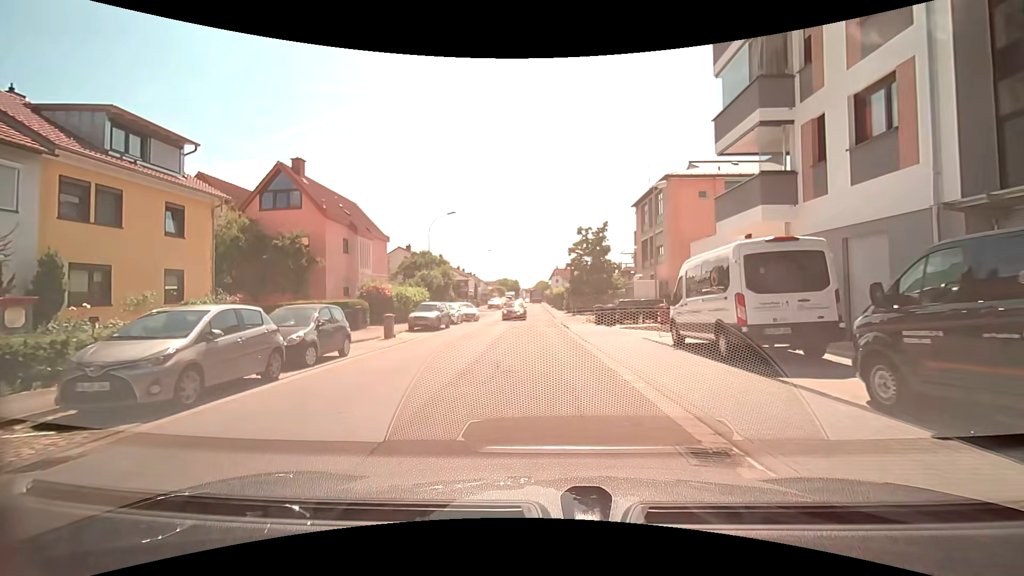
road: residential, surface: asphalt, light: Day
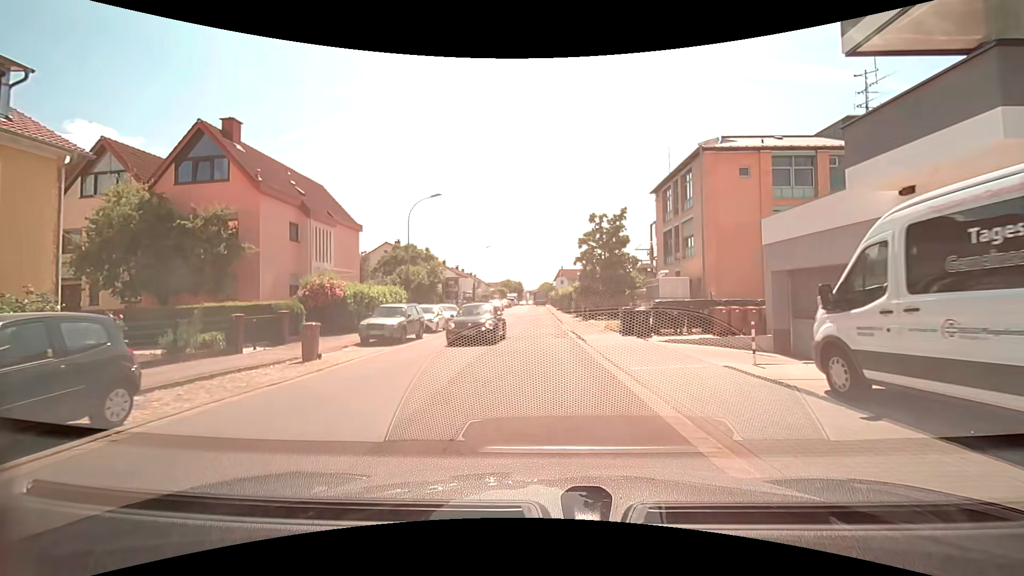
(0.0, +7.9) m; -1°
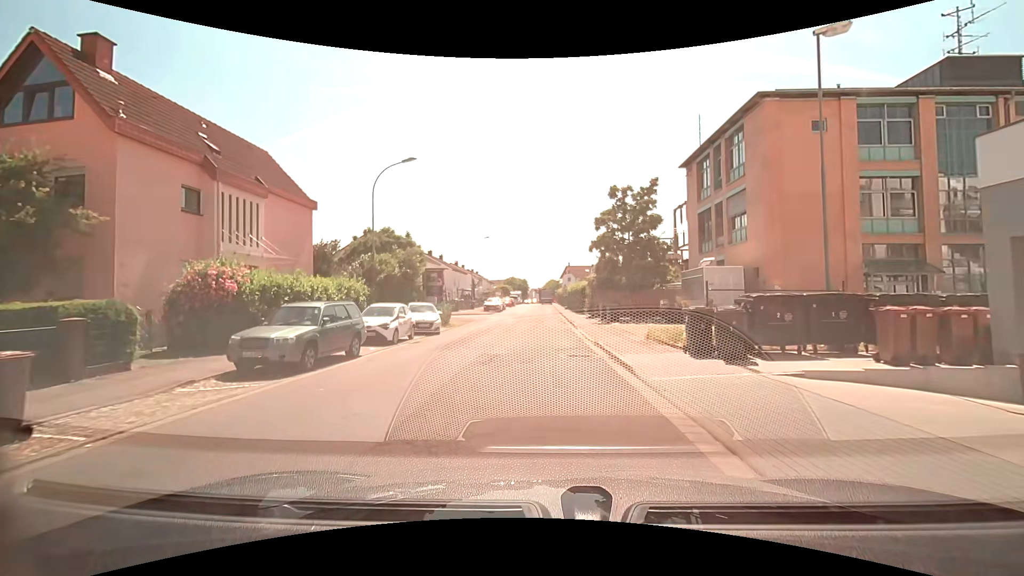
(0.0, +8.5) m; 0°
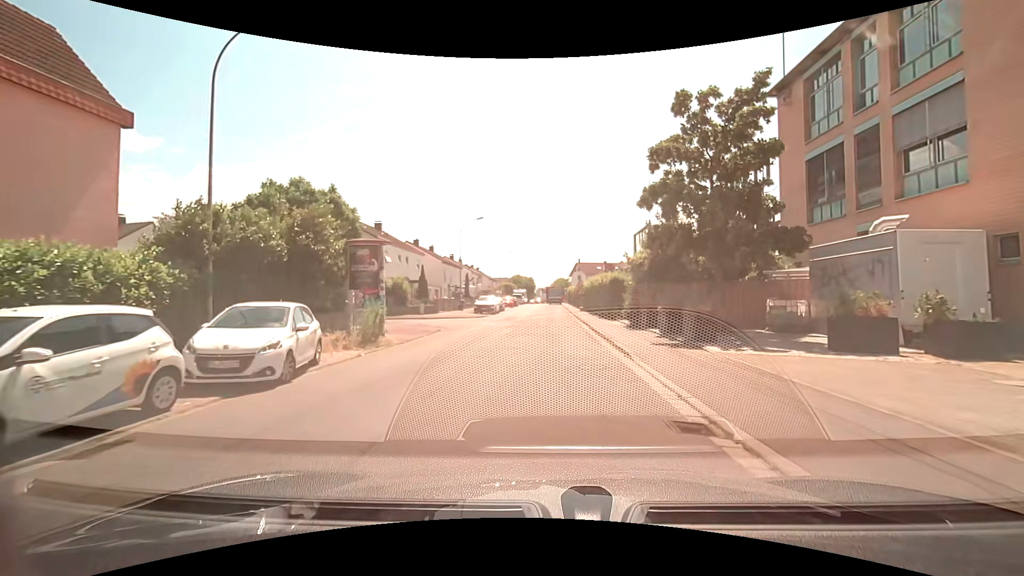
(-0.2, +14.0) m; -1°
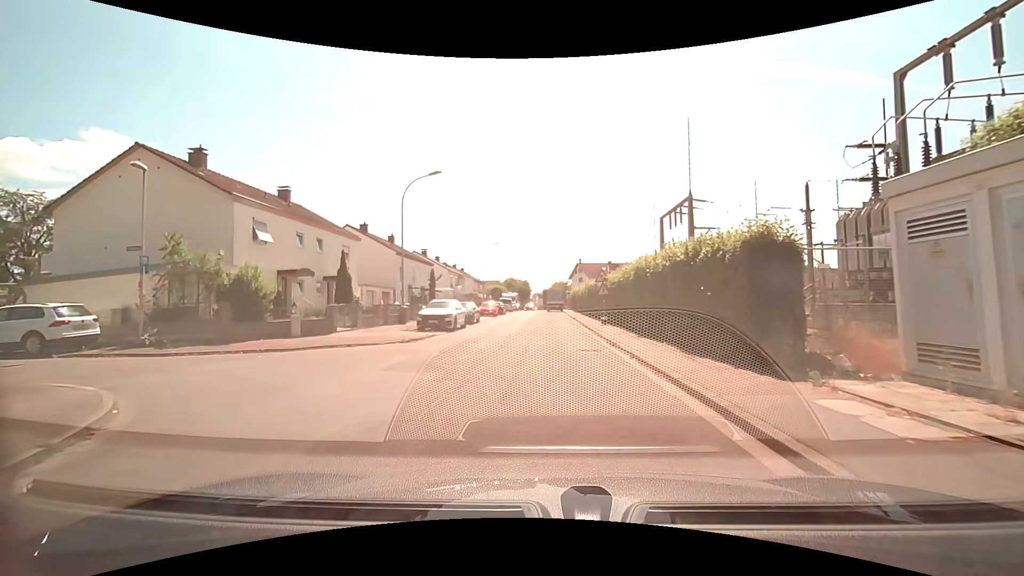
(+0.1, +19.2) m; +1°
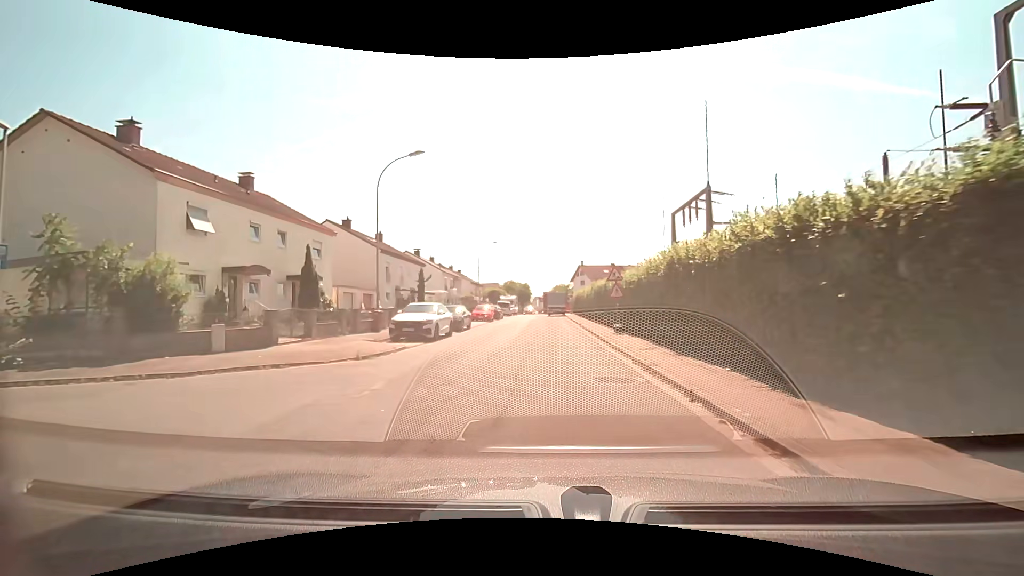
(0.0, +4.7) m; 0°
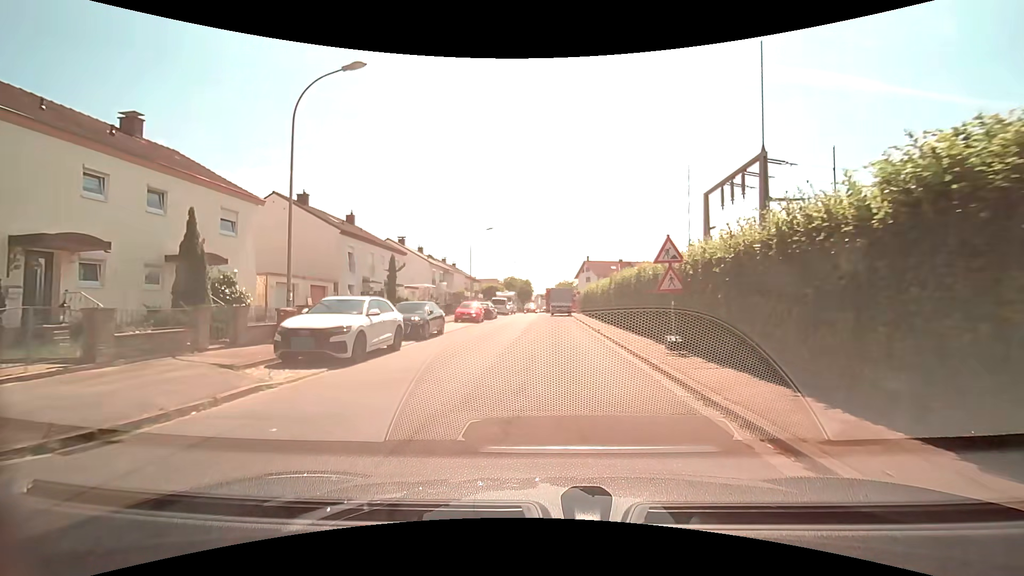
(0.0, +9.1) m; 0°
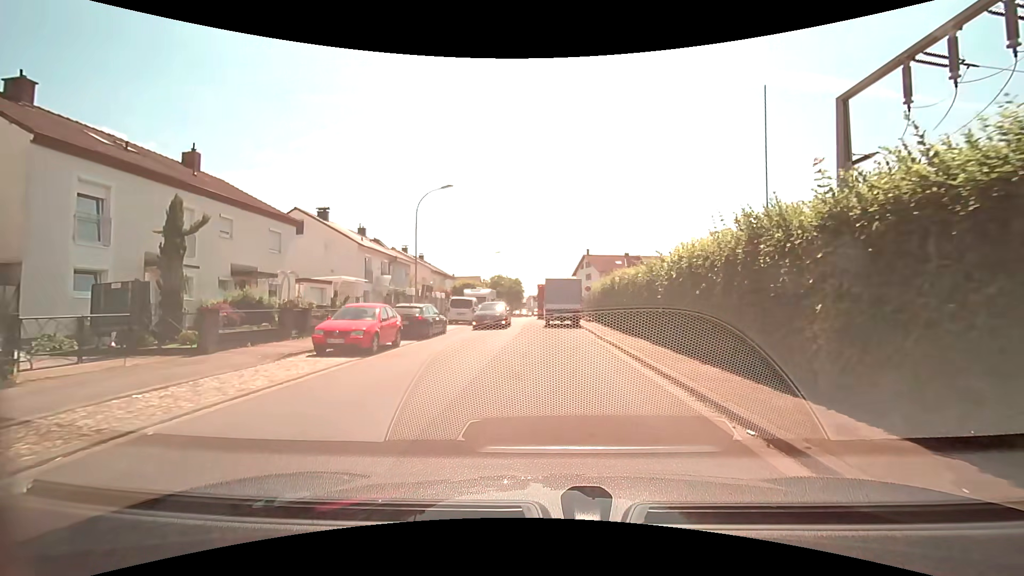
(+0.3, +19.9) m; +1°
(0, +10) (0, +20) (-2, +30) (-2, +40) (-3, +50) (-3, +60) (-3, +70) (-2, +80) (-2, +90) (-1, +100) m
